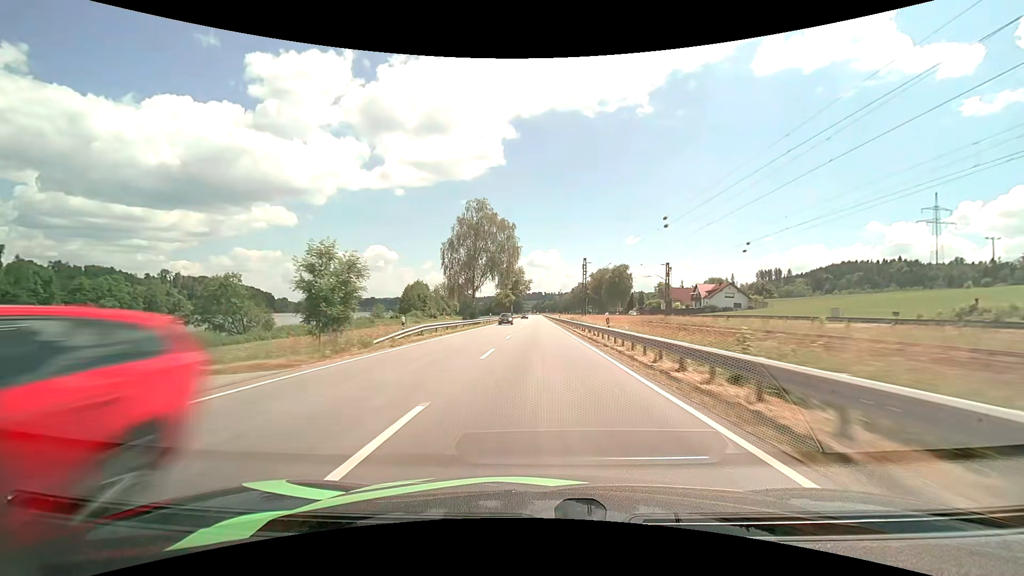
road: primary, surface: asphalt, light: Day
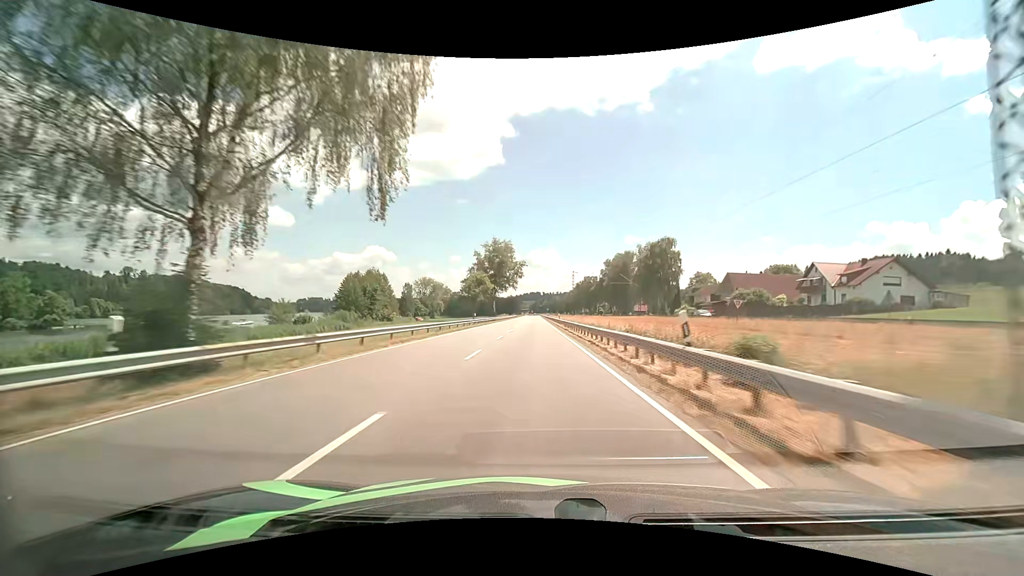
(+0.3, +60.9) m; 0°
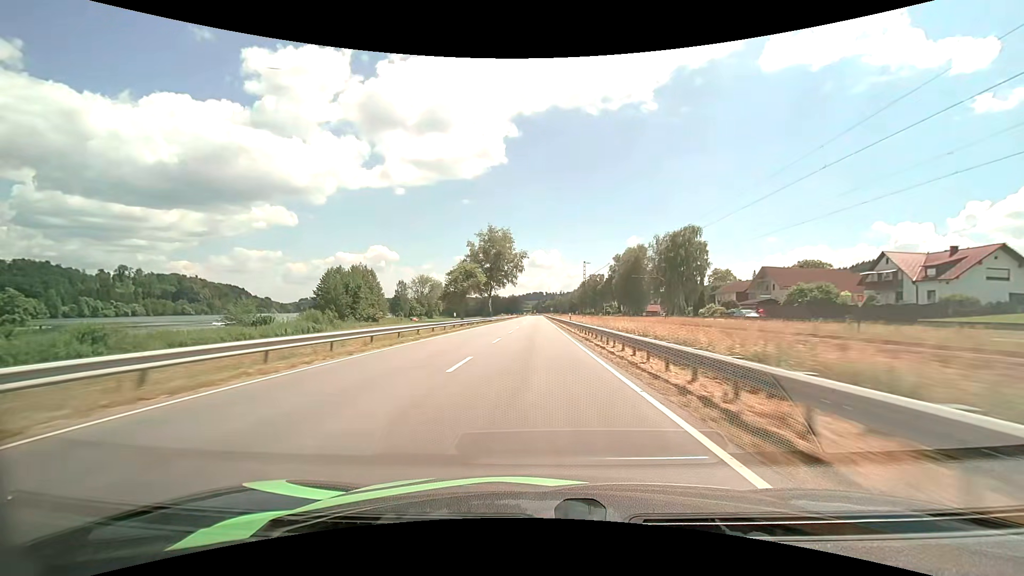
(-0.1, +15.3) m; 0°
(0, +10) (0, +20) (0, +30) (0, +40) (0, +50) (0, +60) (0, +70) (0, +80) (0, +90) (0, +100) m
